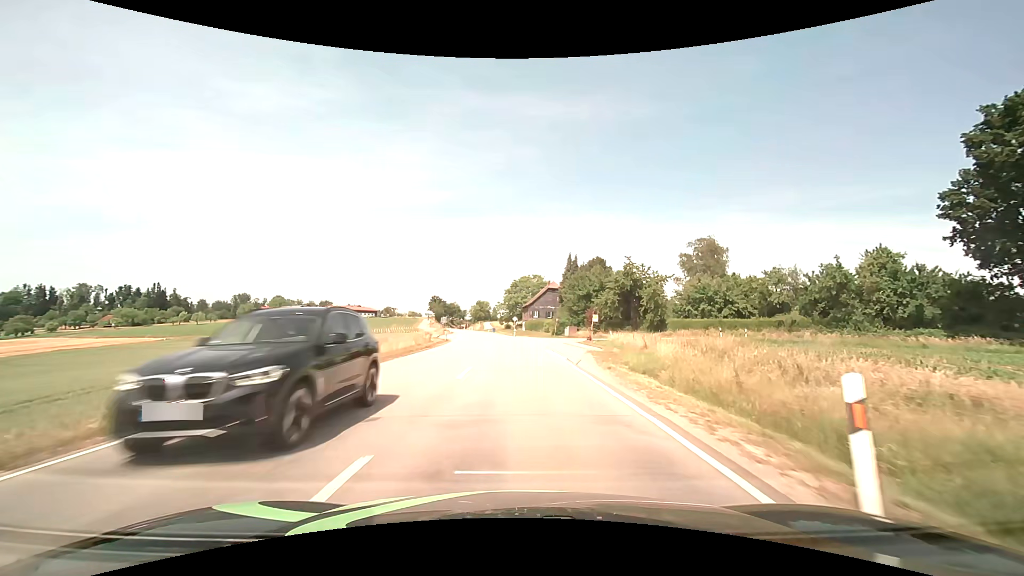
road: secondary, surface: asphalt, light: Day
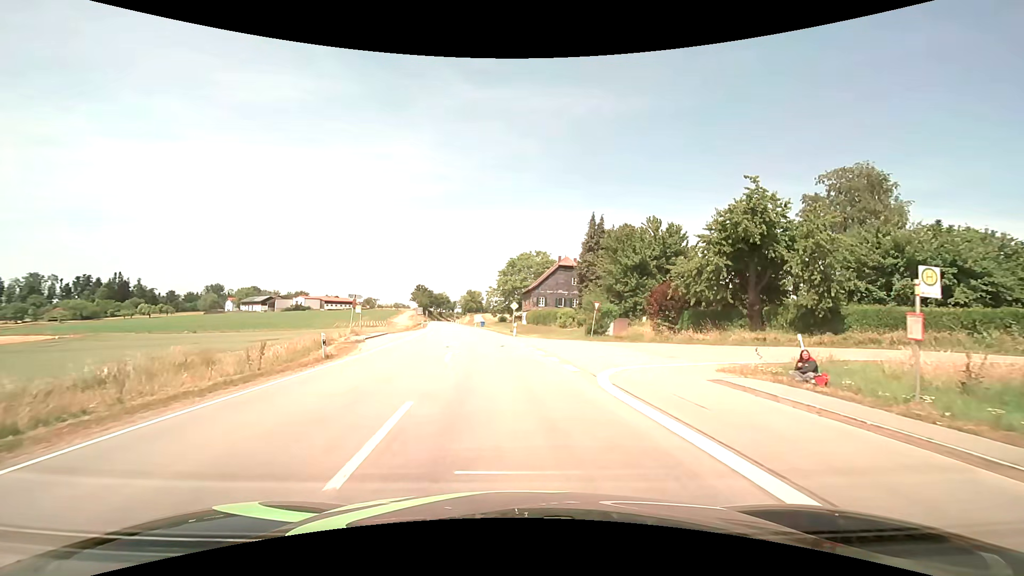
(-0.7, +33.5) m; +1°
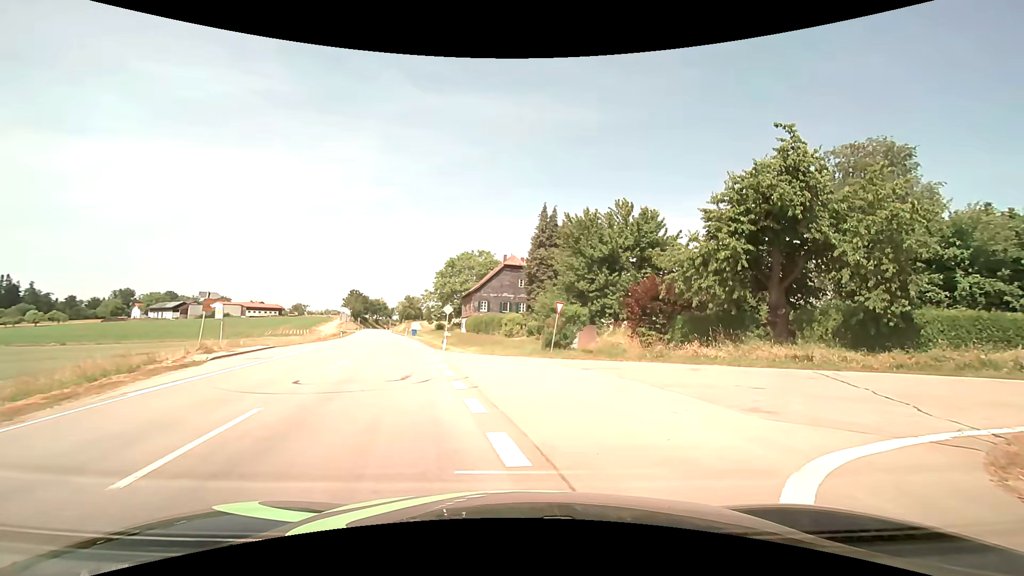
(+0.4, +10.7) m; +6°
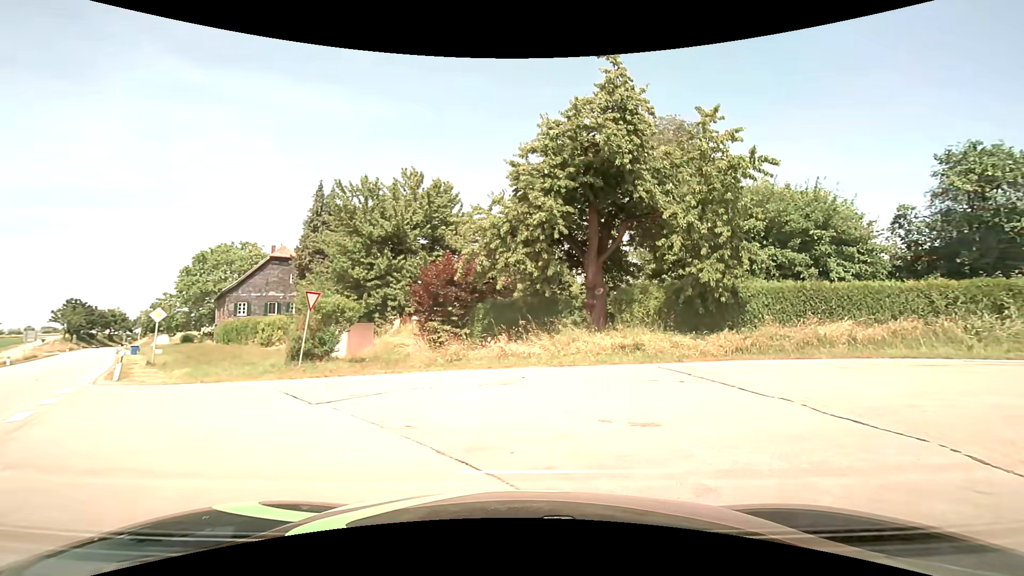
(+1.3, +7.4) m; +22°
(+4, +9) (+14, +10) (+23, +7) (+32, +3) (+41, -2) (+50, -7) (+59, -12) (+67, -16) (+76, -21) (+85, -26) m
